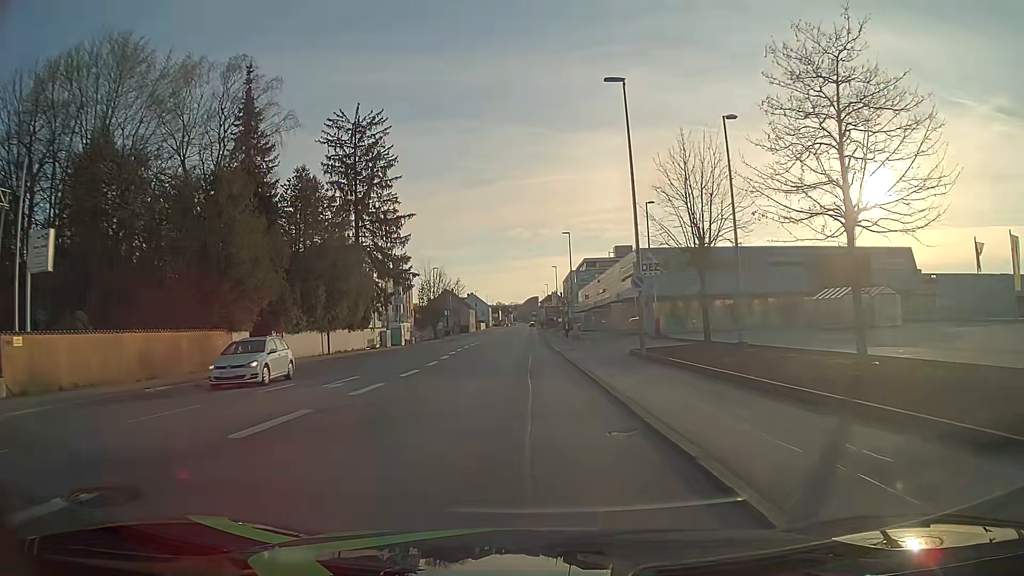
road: tertiary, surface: asphalt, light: Day
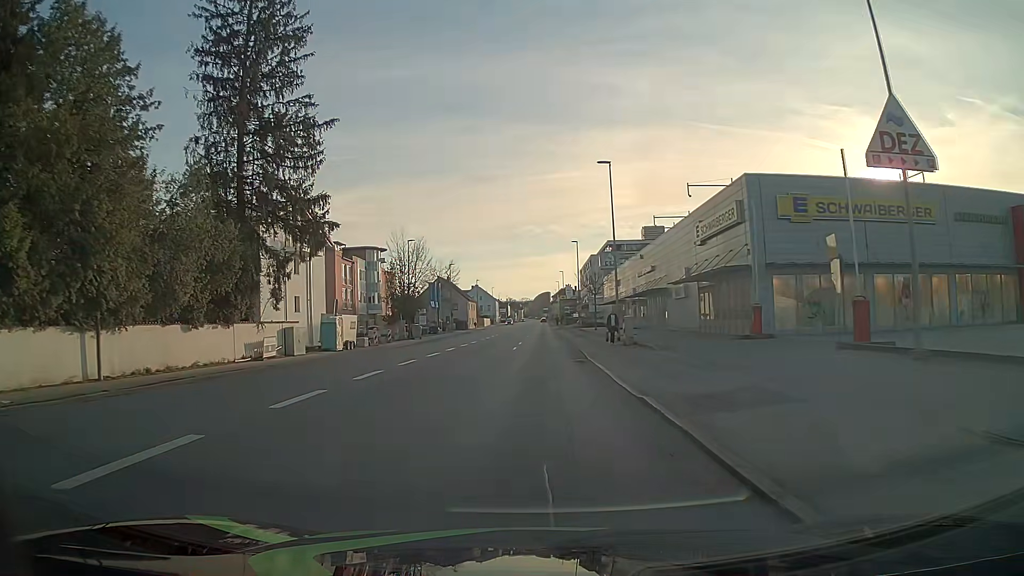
(0.0, +27.9) m; 0°
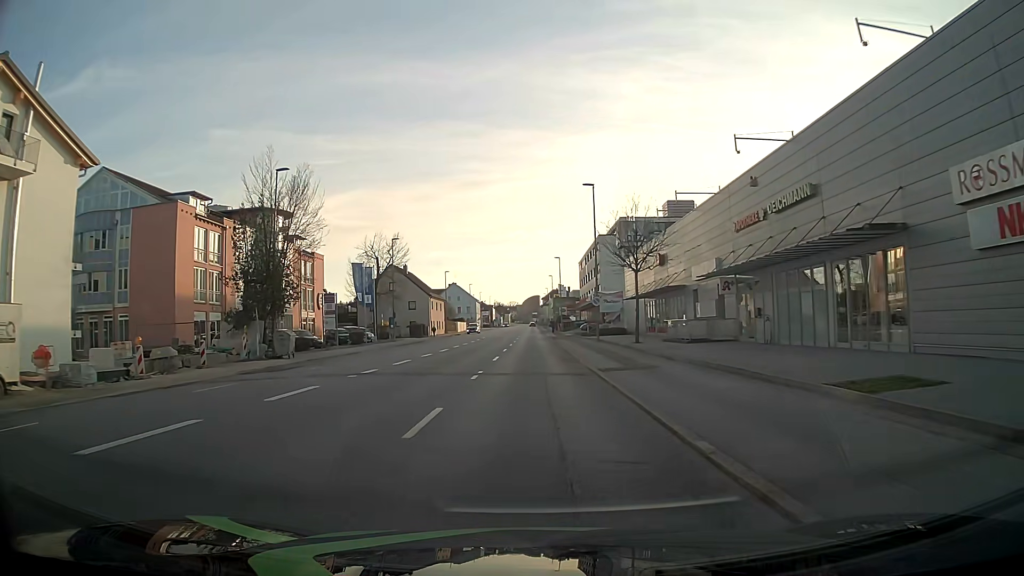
(+0.2, +35.0) m; +1°
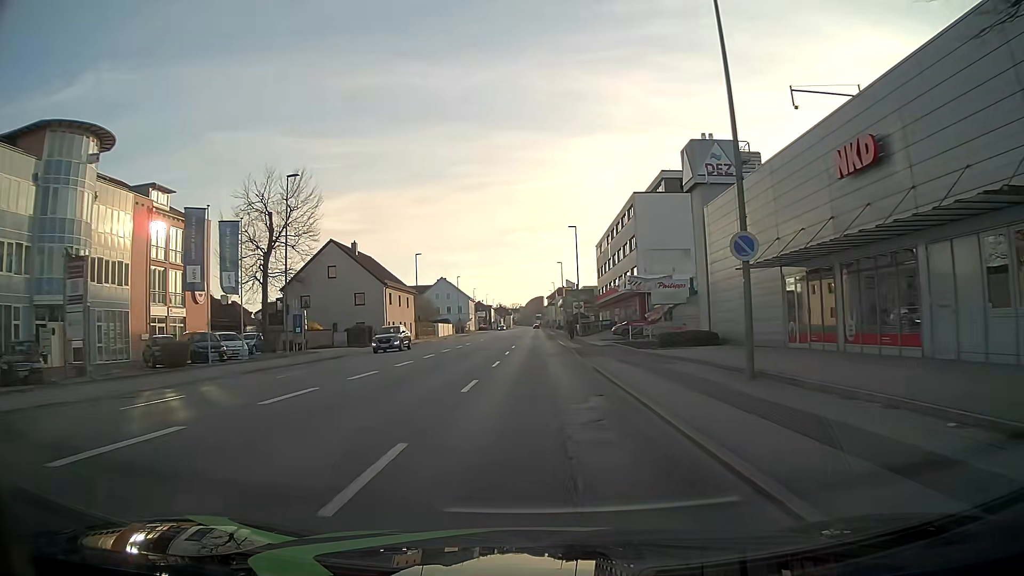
(-0.3, +30.8) m; -1°
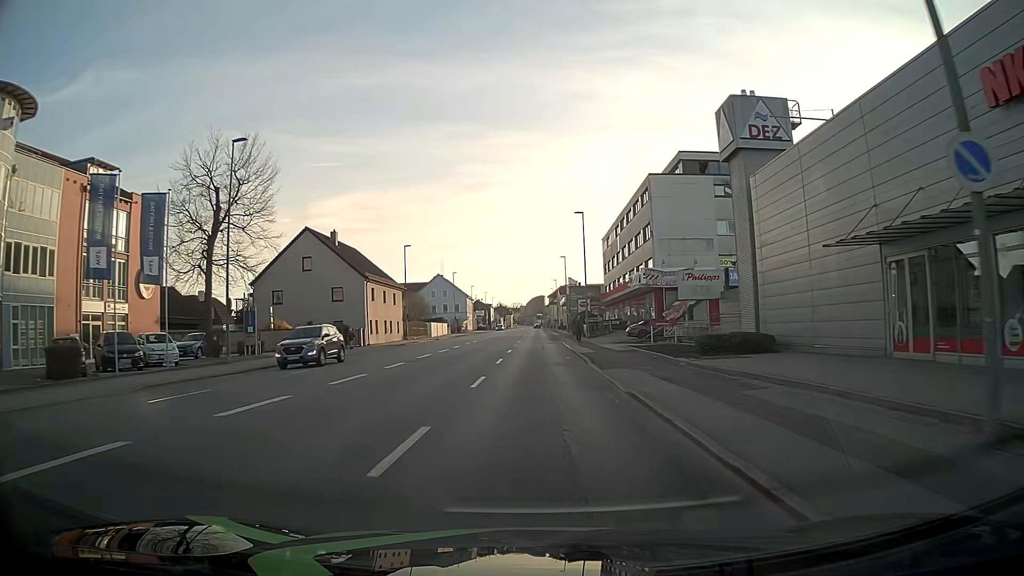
(0.0, +7.8) m; 0°
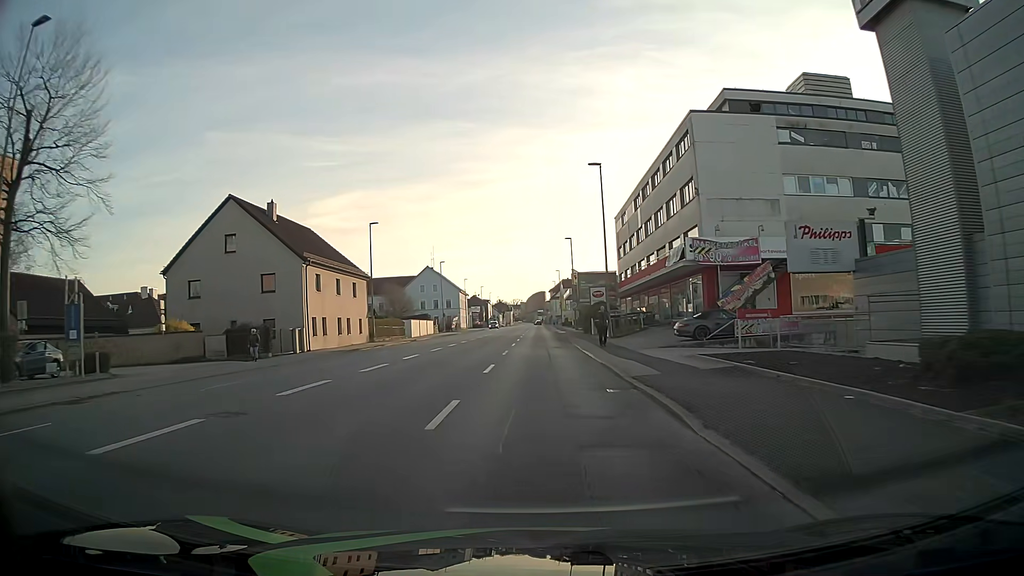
(0.0, +15.6) m; 0°
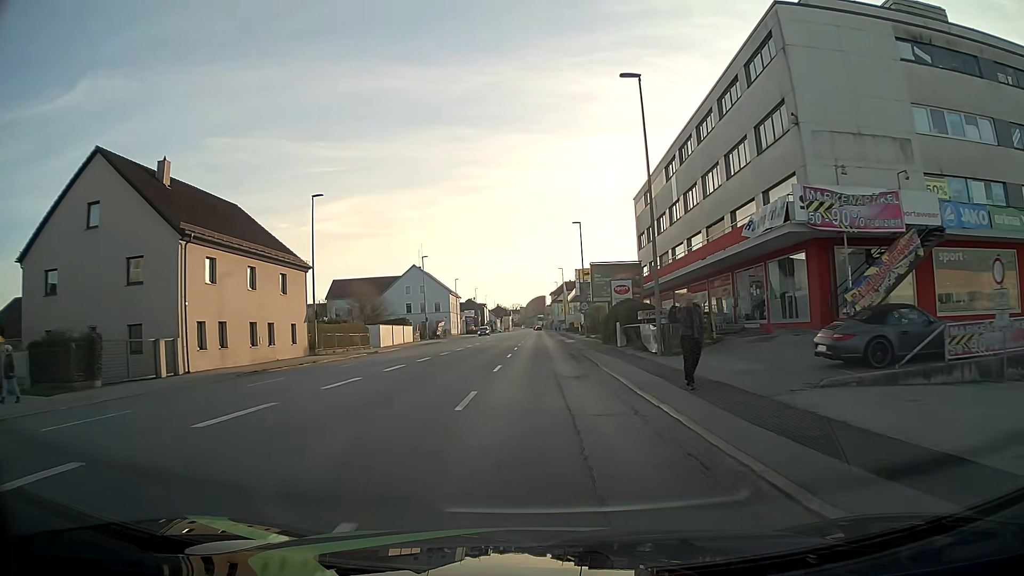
(0.0, +15.6) m; 0°
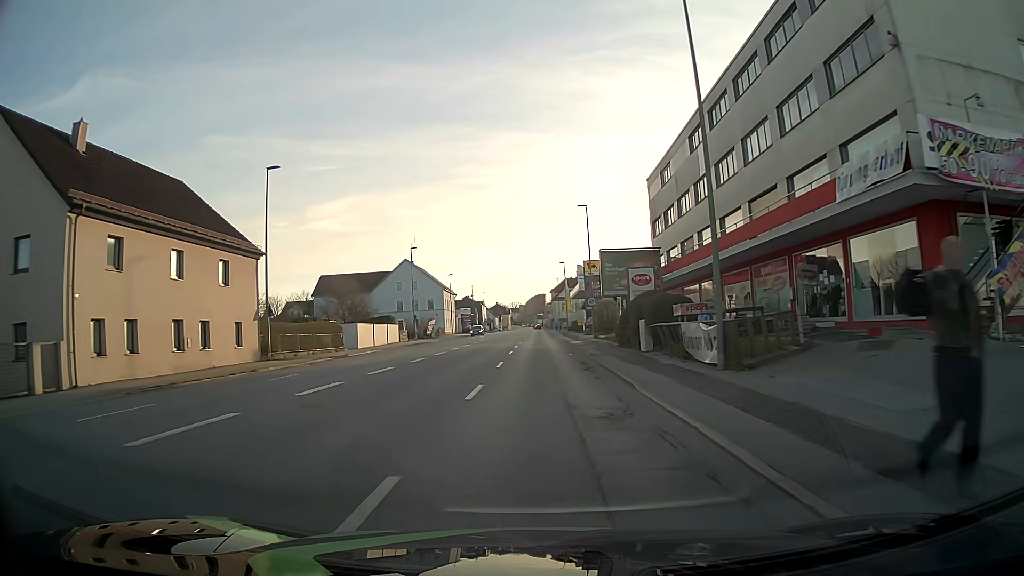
(0.0, +7.8) m; 0°
(0, +10) (0, +20) (0, +30) (0, +40) (0, +50) (0, +60) (0, +70) (0, +80) (0, +90) (0, +100) m
